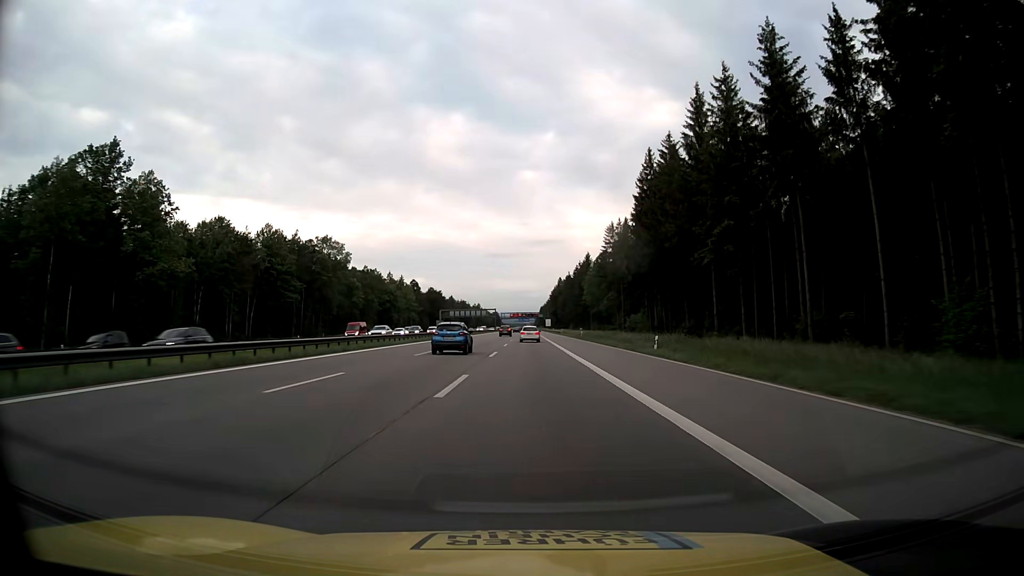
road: motorway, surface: asphalt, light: Day
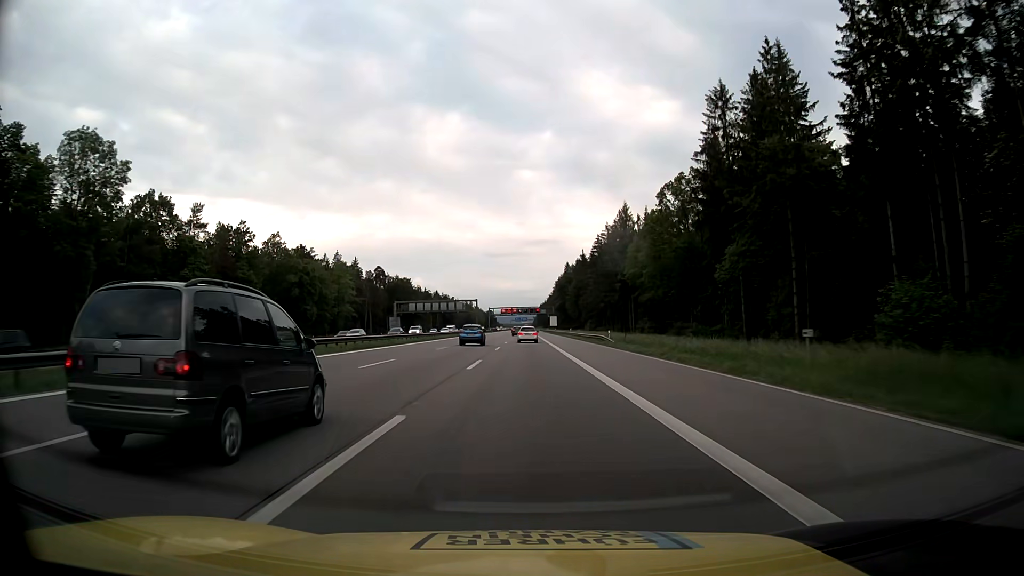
(+0.3, +82.1) m; 0°
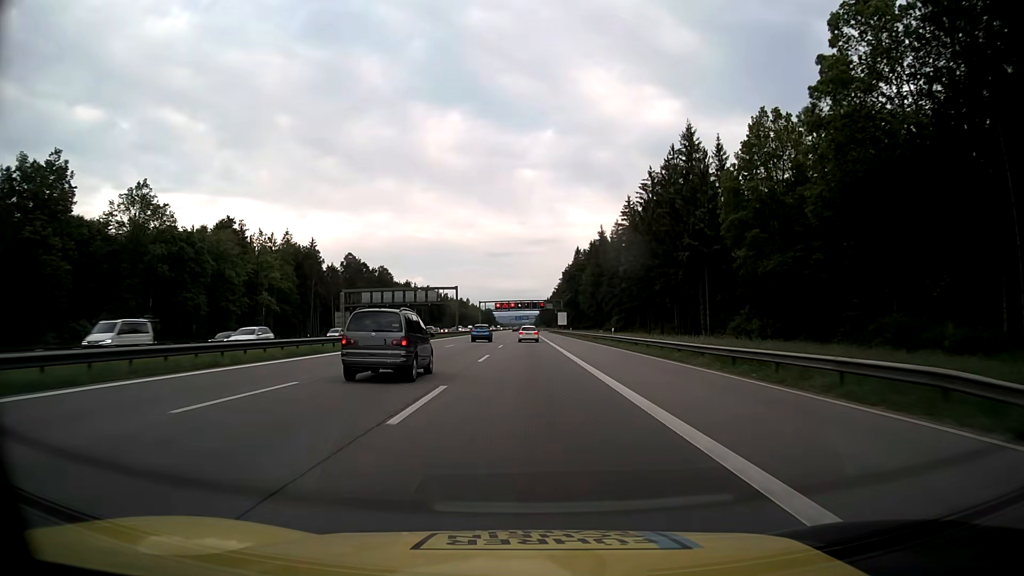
(-0.1, +49.4) m; 0°
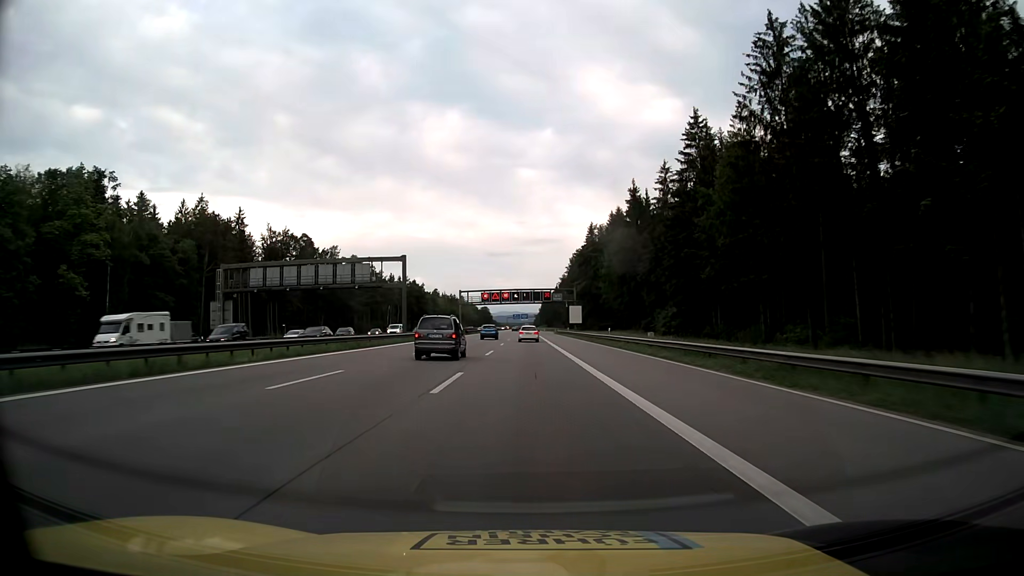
(+0.1, +49.4) m; 0°
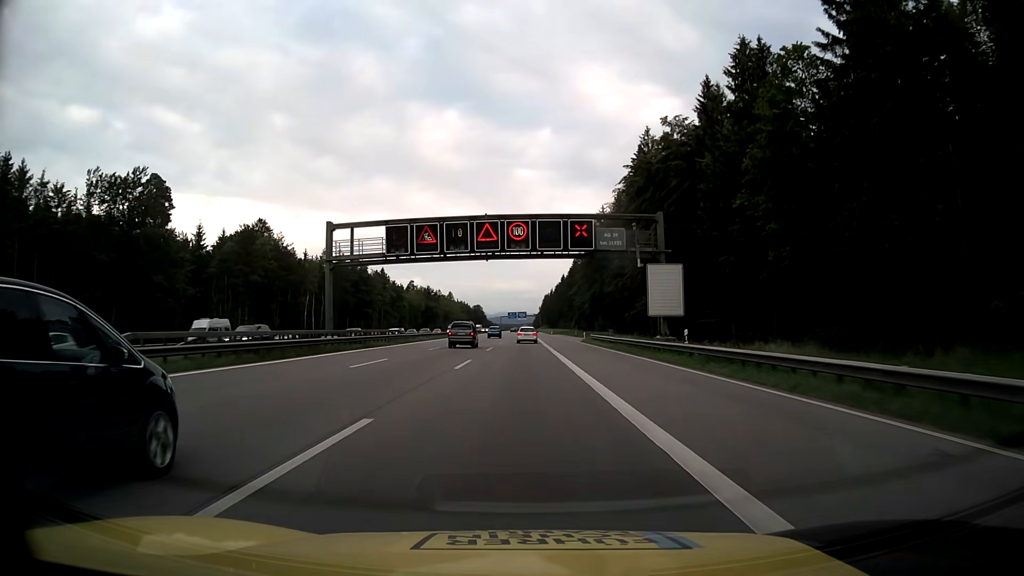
(+0.3, +82.1) m; 0°
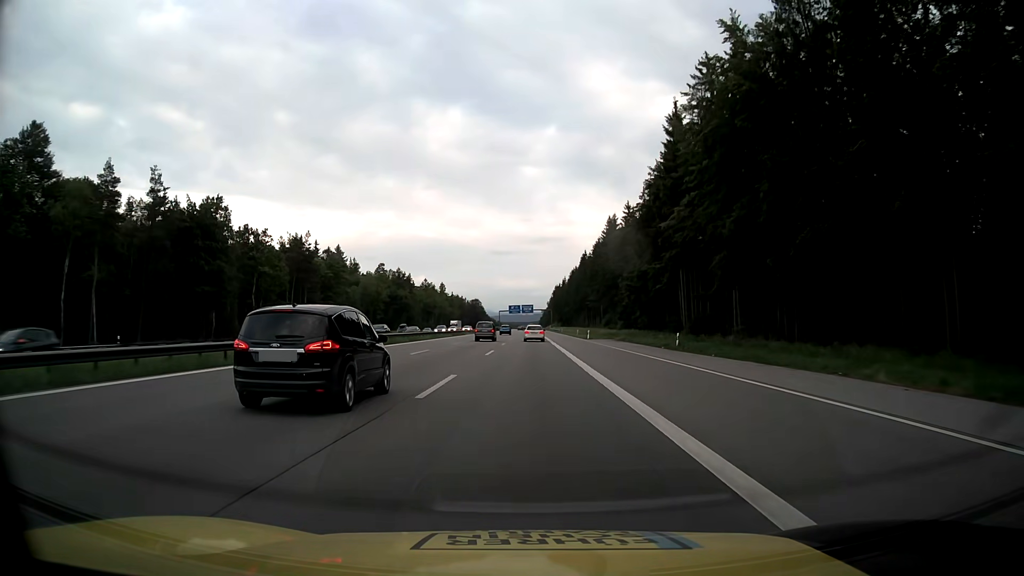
(-0.5, +82.0) m; -1°
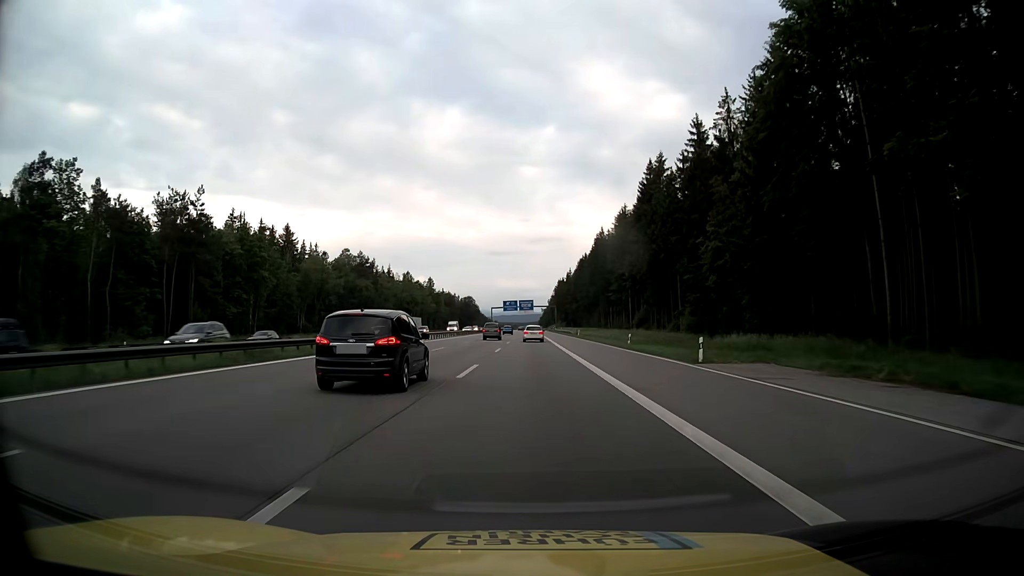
(+0.2, +49.1) m; 0°
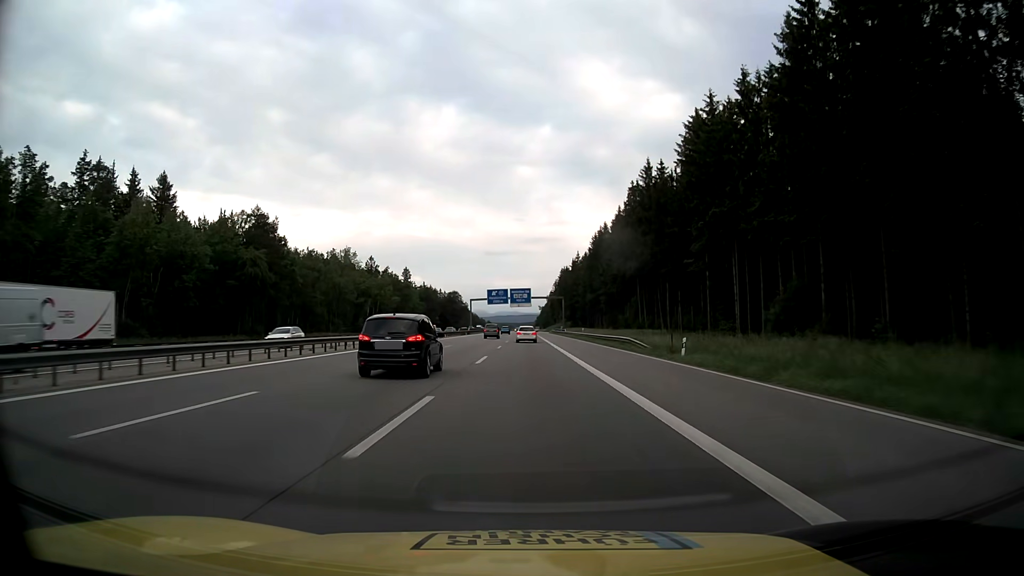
(+0.1, +65.3) m; 0°
(0, +10) (0, +20) (0, +30) (0, +40) (0, +50) (0, +60) (0, +70) (0, +80) (0, +90) (0, +100) m
